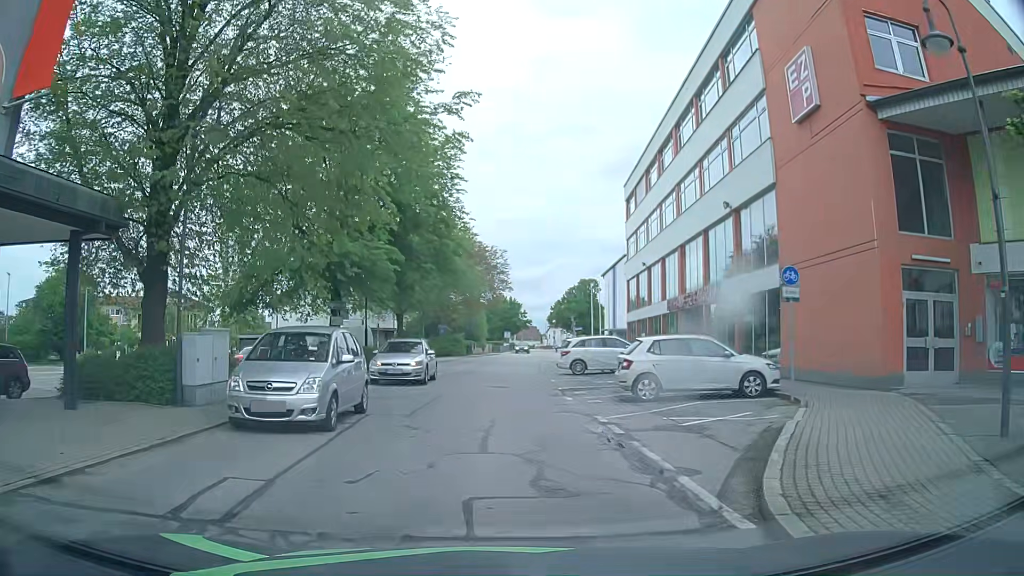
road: residential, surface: asphalt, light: Day
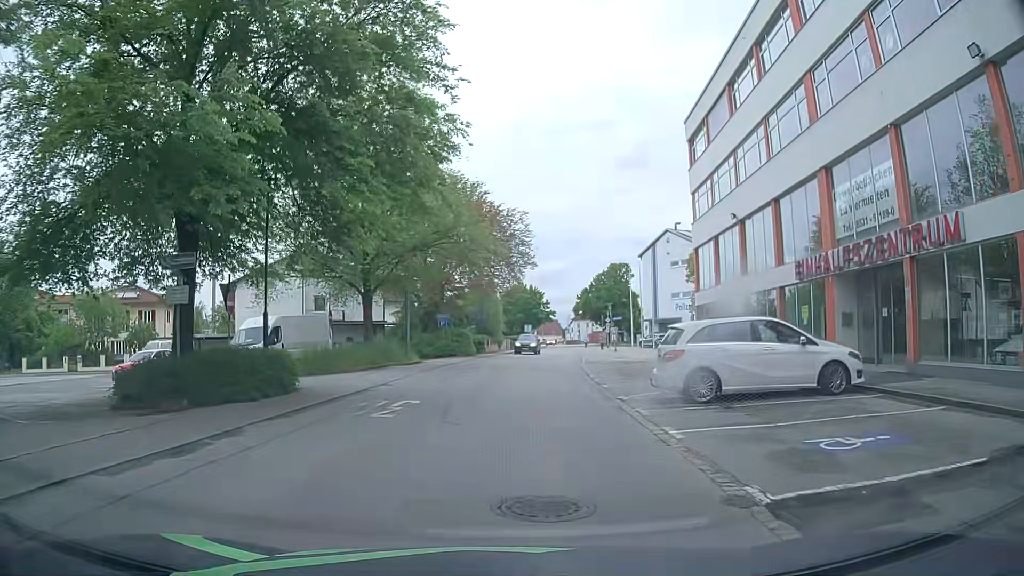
(-0.2, +15.6) m; 0°
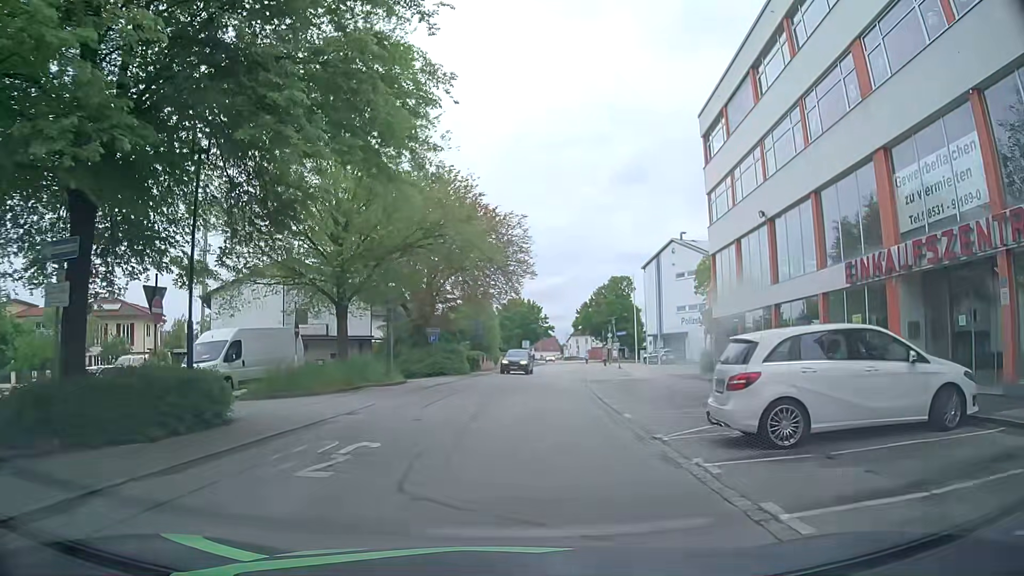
(-0.1, +4.0) m; -1°
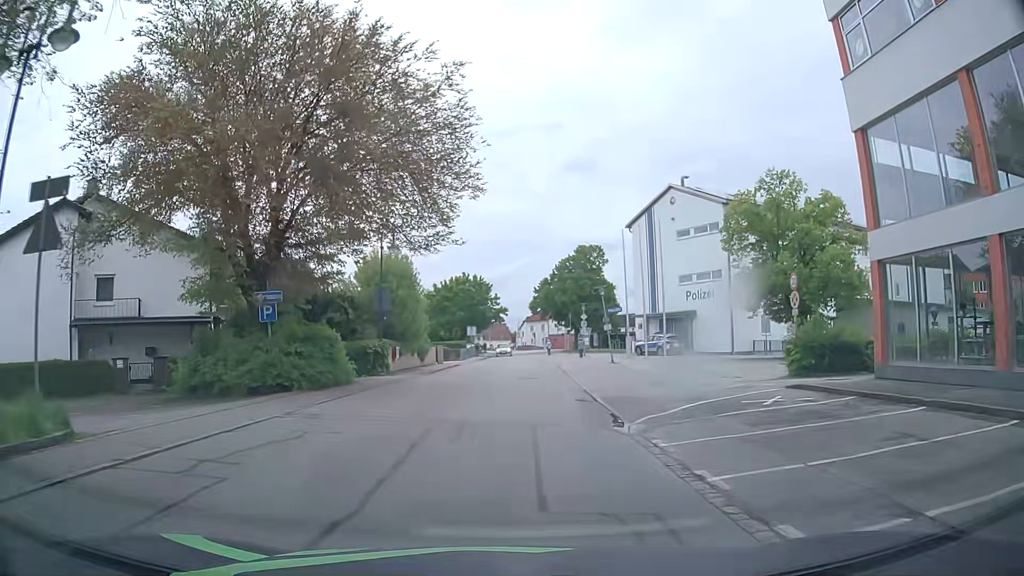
(+0.6, +20.8) m; +3°
(0, +10) (+1, +20) (+1, +30) (+2, +40) (+2, +50) (+2, +60) (+3, +70) (+3, +80) (+3, +90) (+3, +100) m
